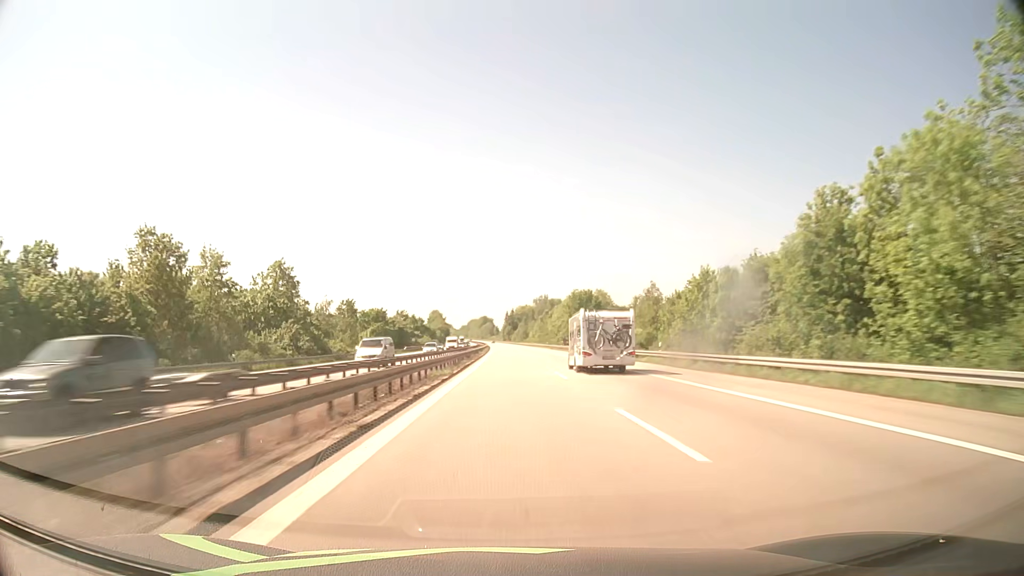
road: motorway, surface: asphalt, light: Day
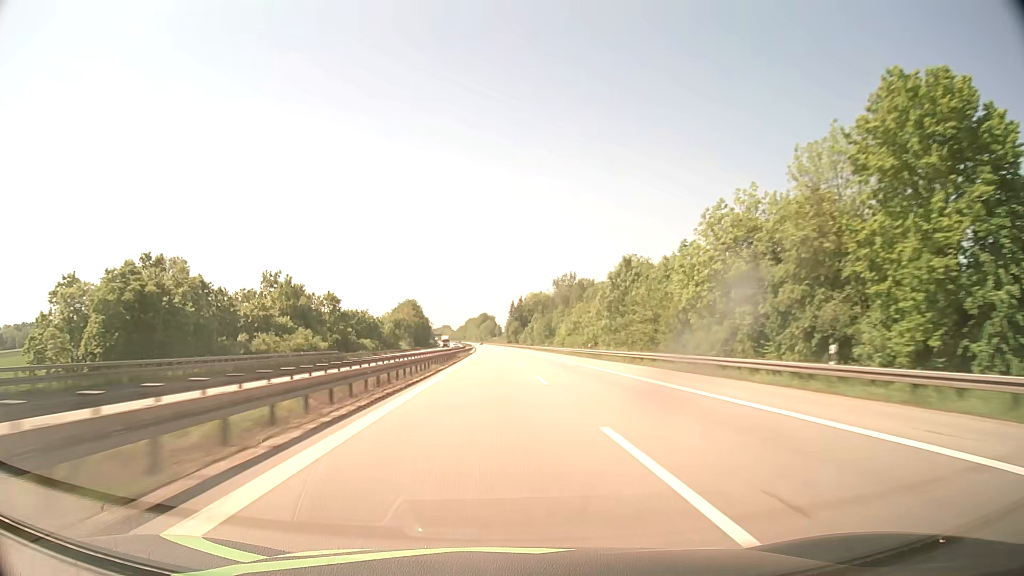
(-0.4, +127.0) m; 0°
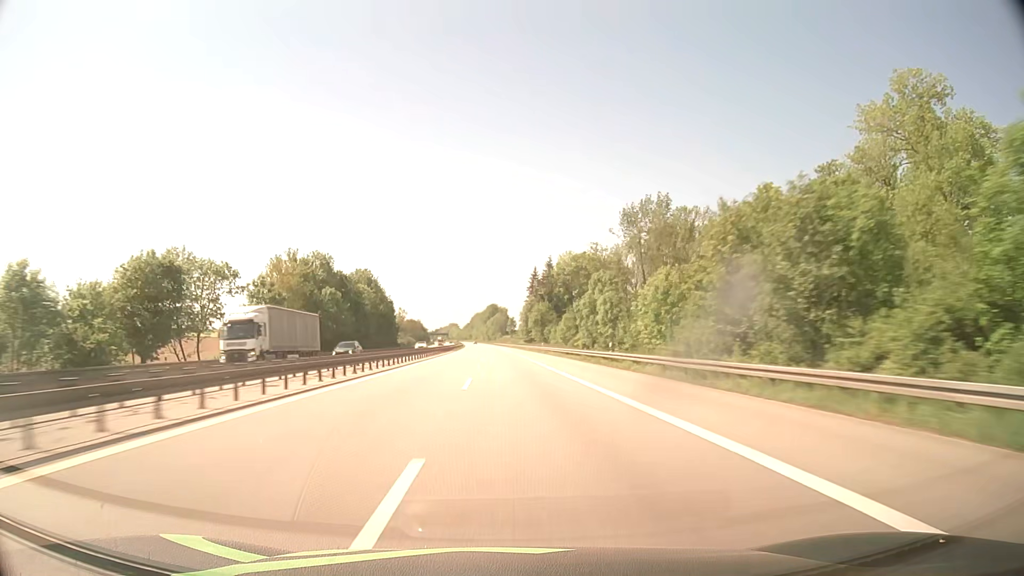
(-0.6, +126.9) m; -1°
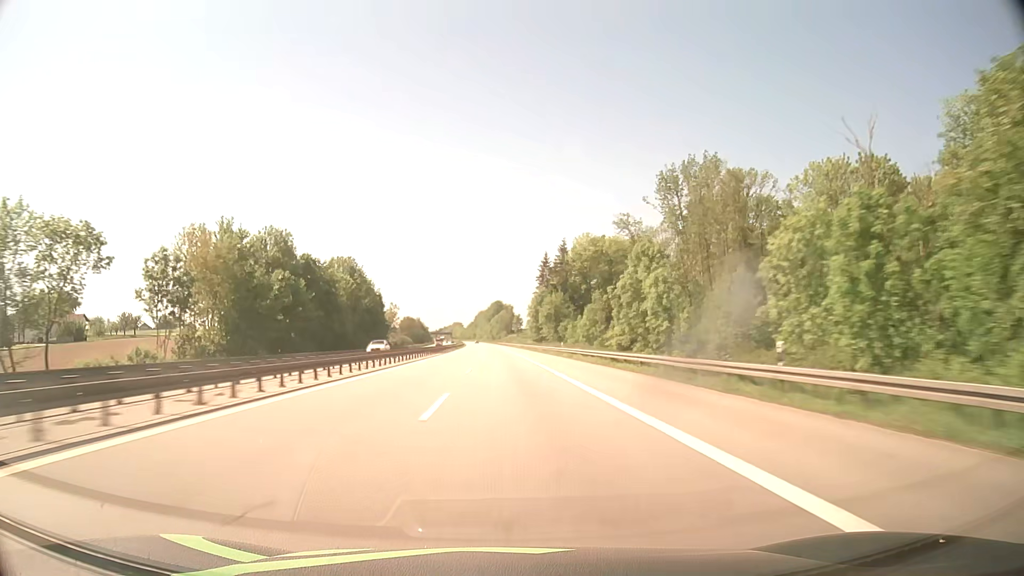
(-0.1, +25.4) m; 0°
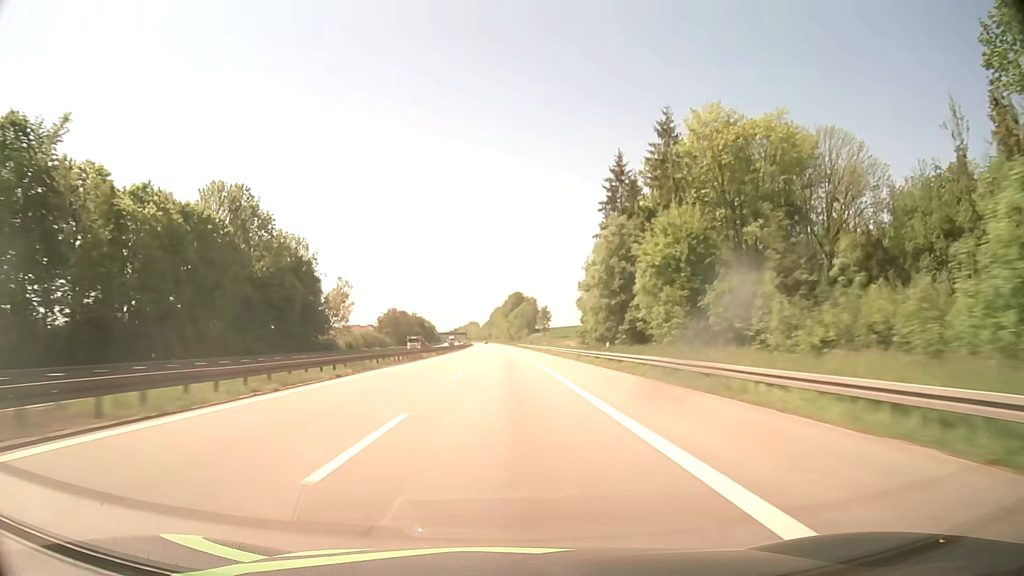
(-1.0, +76.1) m; -2°
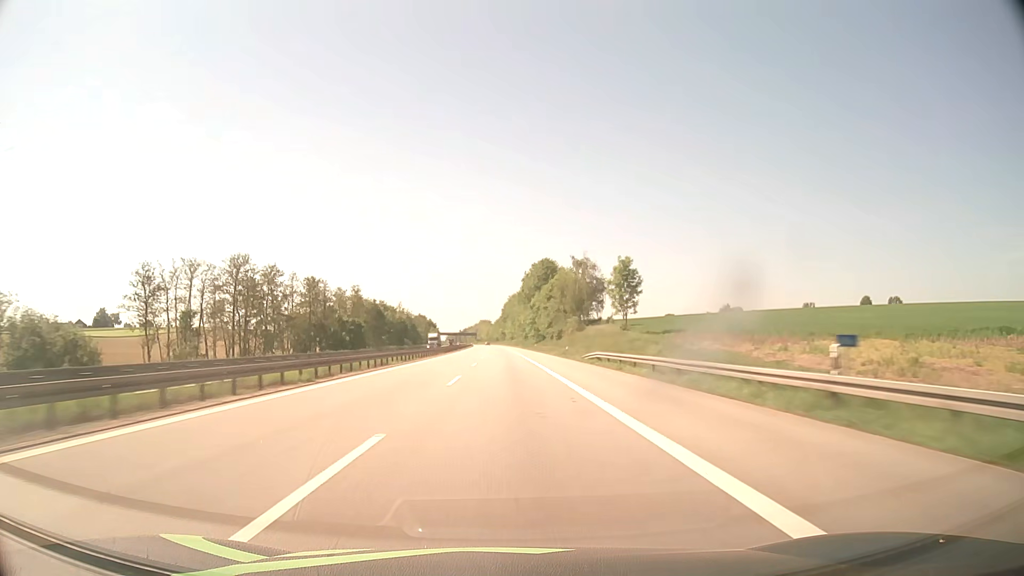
(-1.9, +126.9) m; -2°
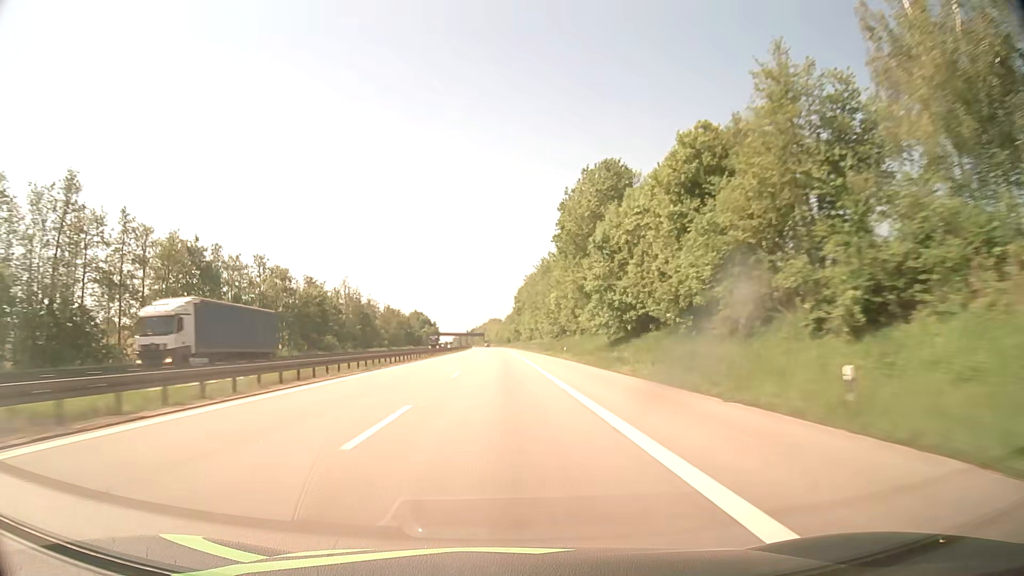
(-0.8, +101.5) m; -1°
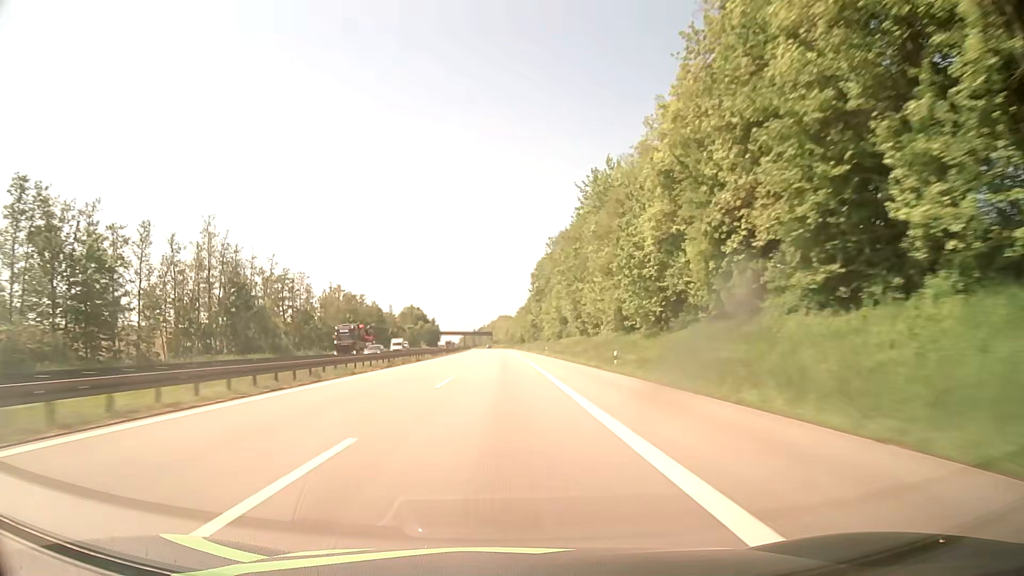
(-0.5, +76.2) m; -1°
(0, +10) (0, +20) (0, +30) (0, +40) (0, +50) (0, +60) (-1, +70) (-1, +80) (-1, +90) (-1, +100) m
